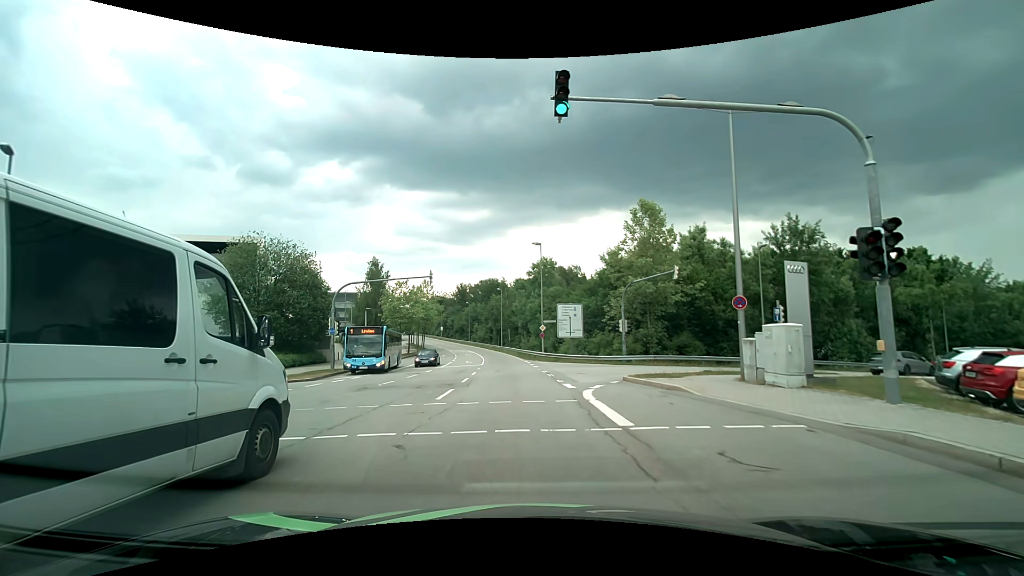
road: secondary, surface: asphalt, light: Day
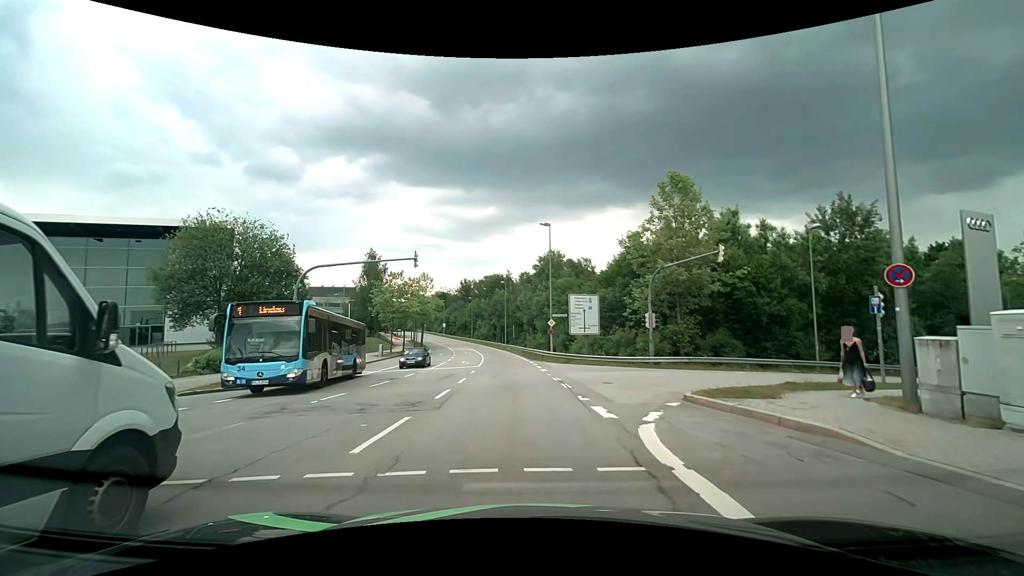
(0.0, +6.8) m; -1°
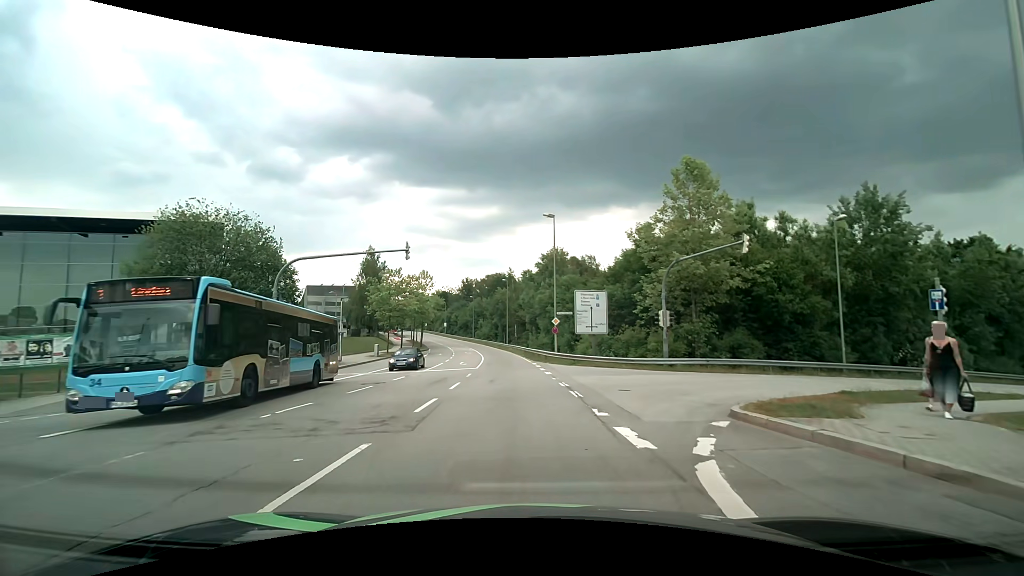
(0.0, +2.6) m; 0°
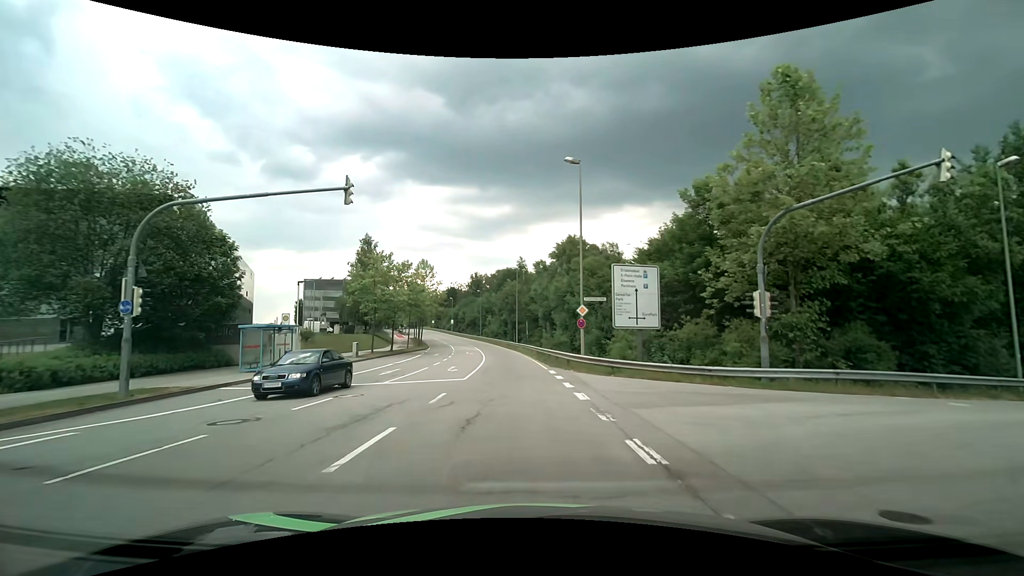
(-0.1, +10.5) m; -1°
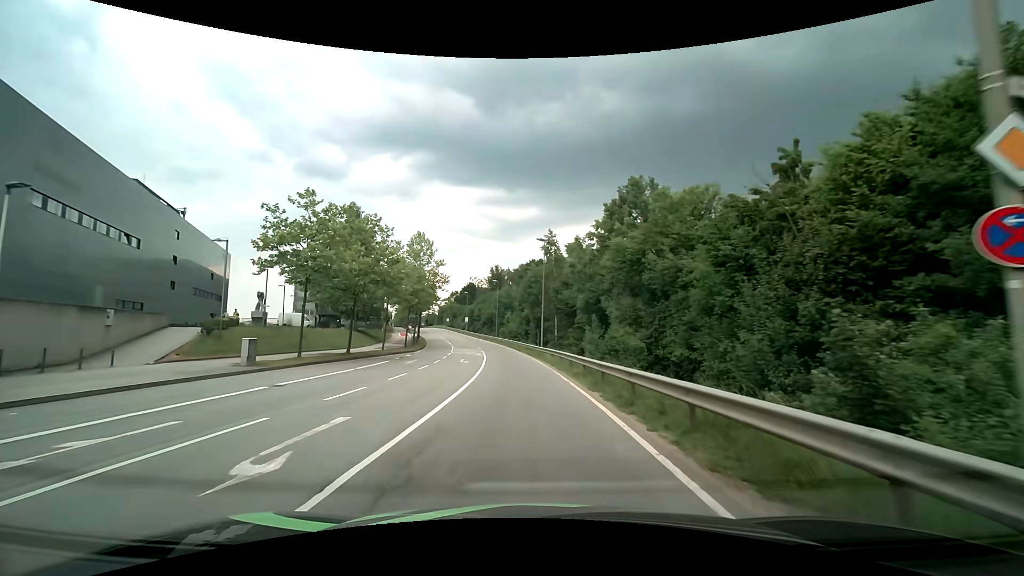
(-0.7, +20.6) m; -3°
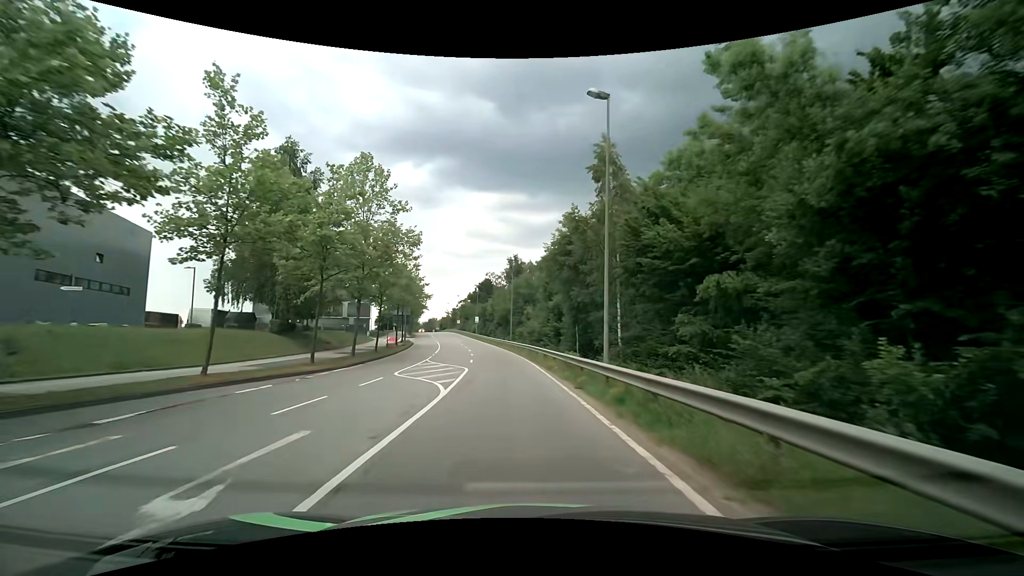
(-0.8, +27.0) m; -2°
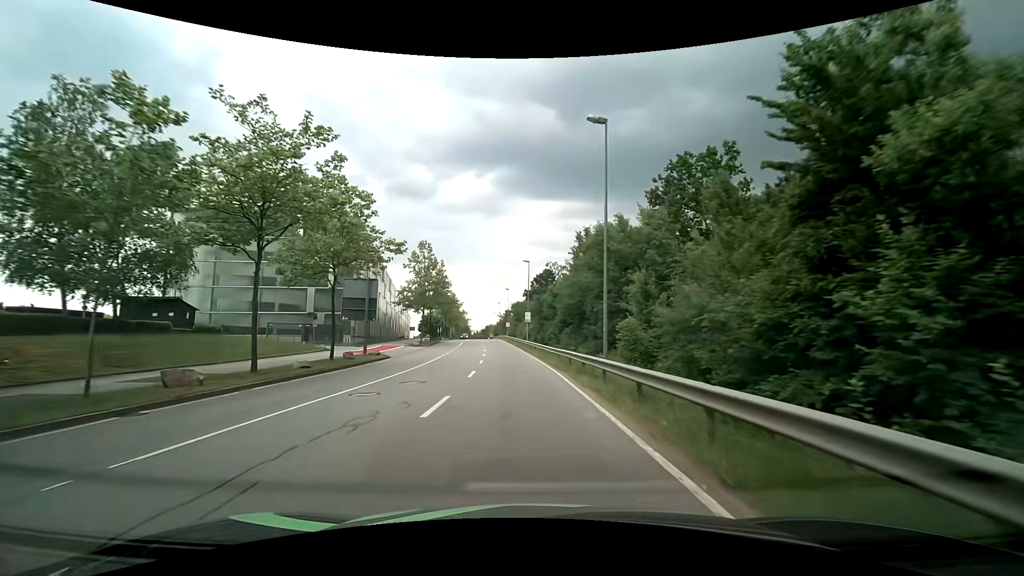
(-2.9, +38.2) m; -8°
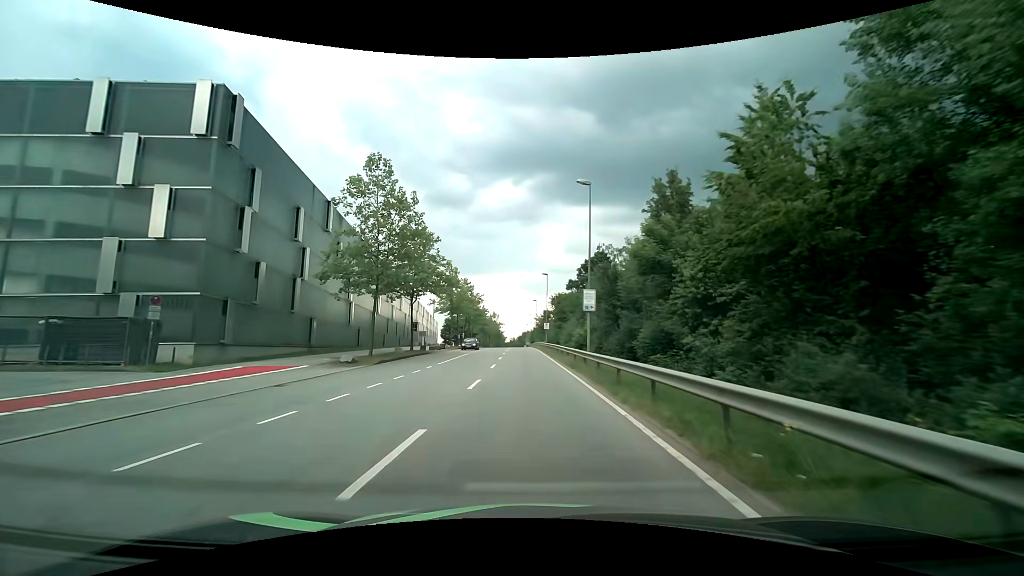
(-1.1, +31.7) m; -4°
(0, +10) (0, +20) (0, +30) (-1, +40) (-1, +50) (-1, +60) (-2, +70) (-2, +80) (-2, +90) (-2, +100) m
